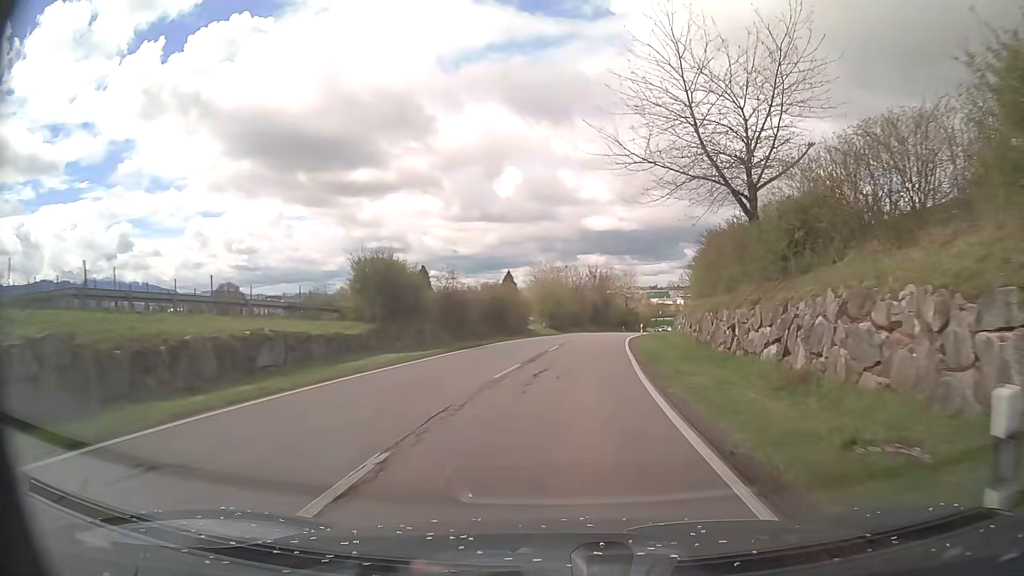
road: residential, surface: asphalt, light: Day
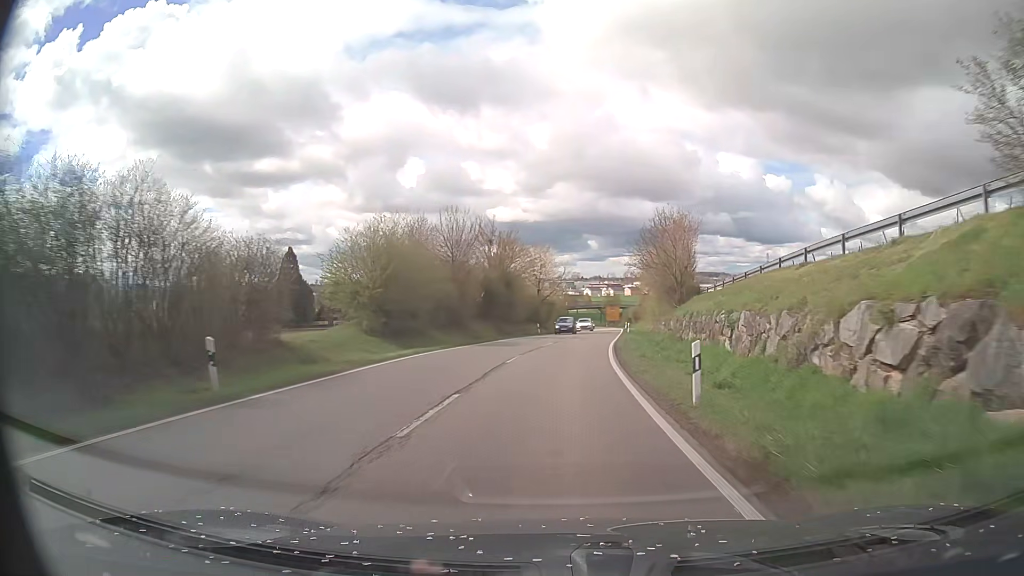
(+2.9, +42.8) m; +8°
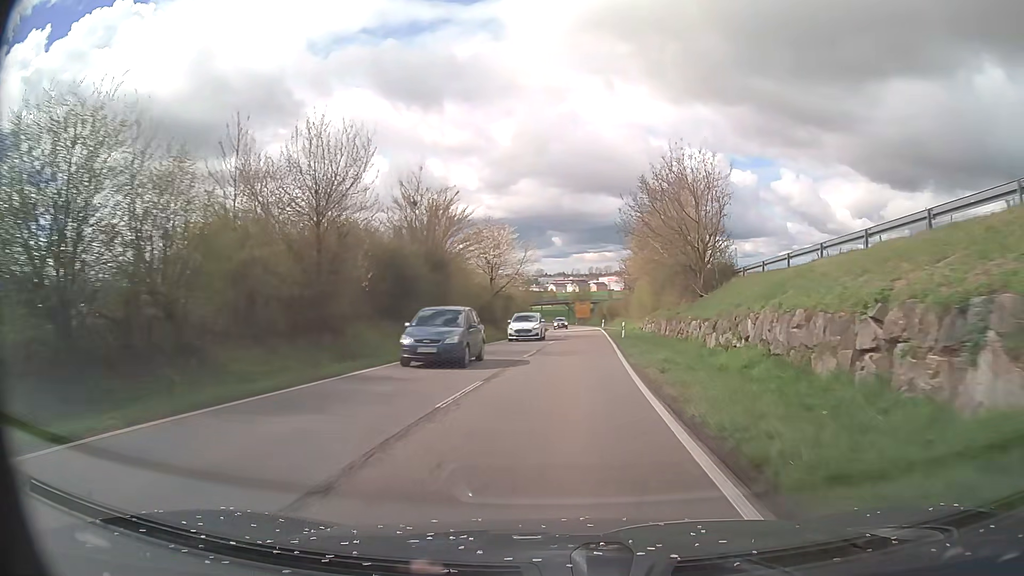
(+0.6, +21.5) m; +3°
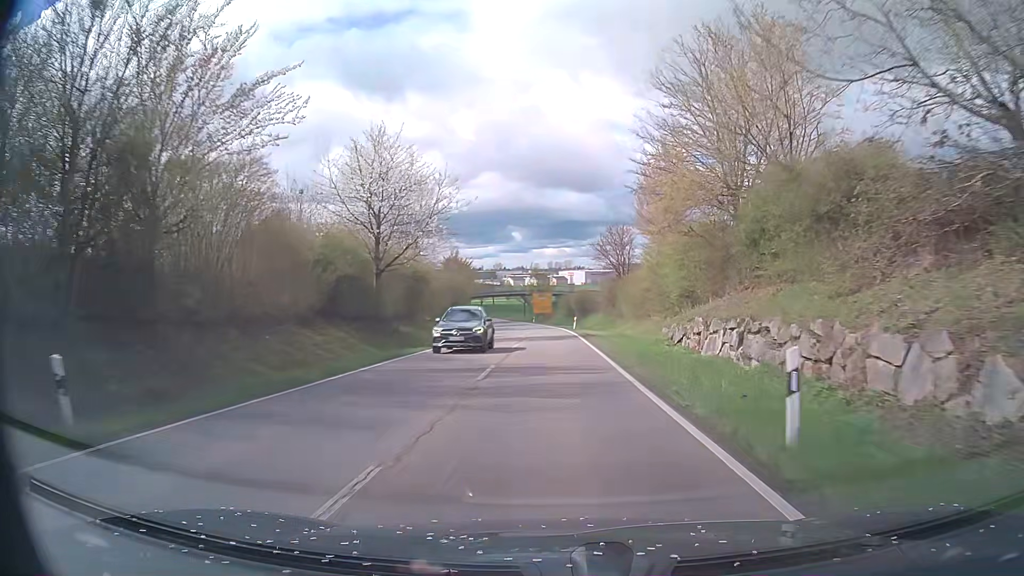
(+1.1, +32.0) m; +3°
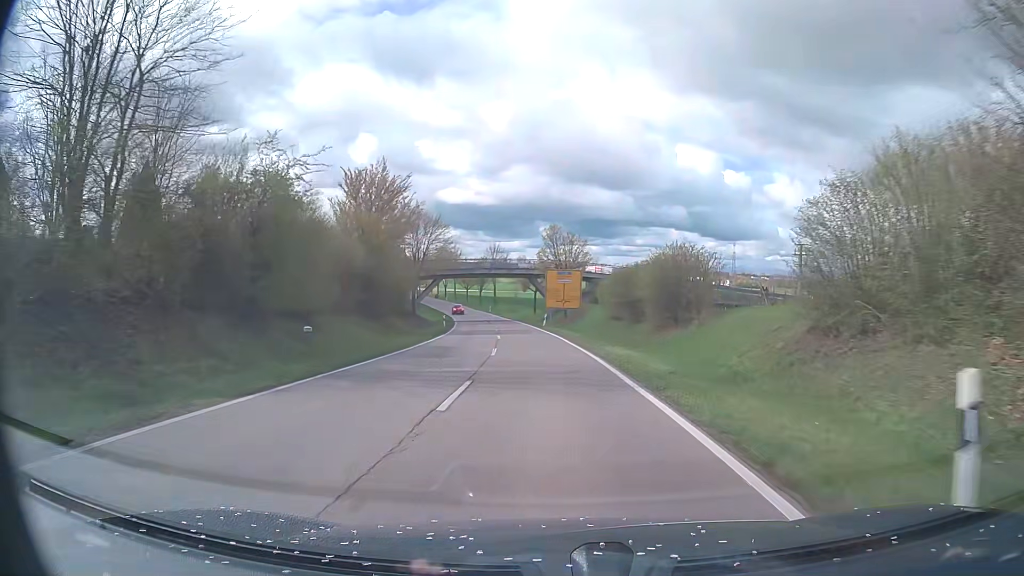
(-0.3, +53.0) m; -2°
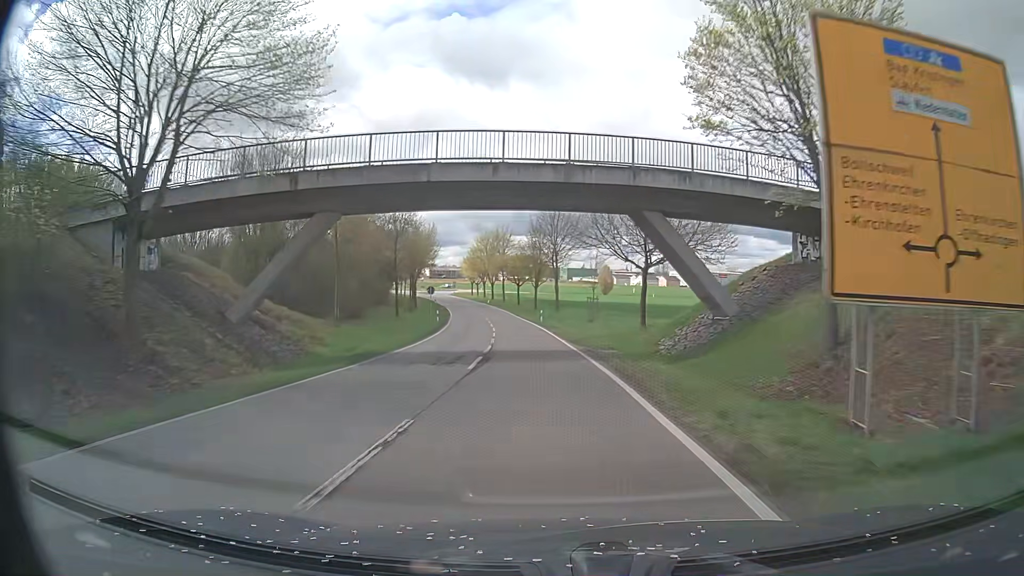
(-2.9, +52.9) m; -7°
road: primary
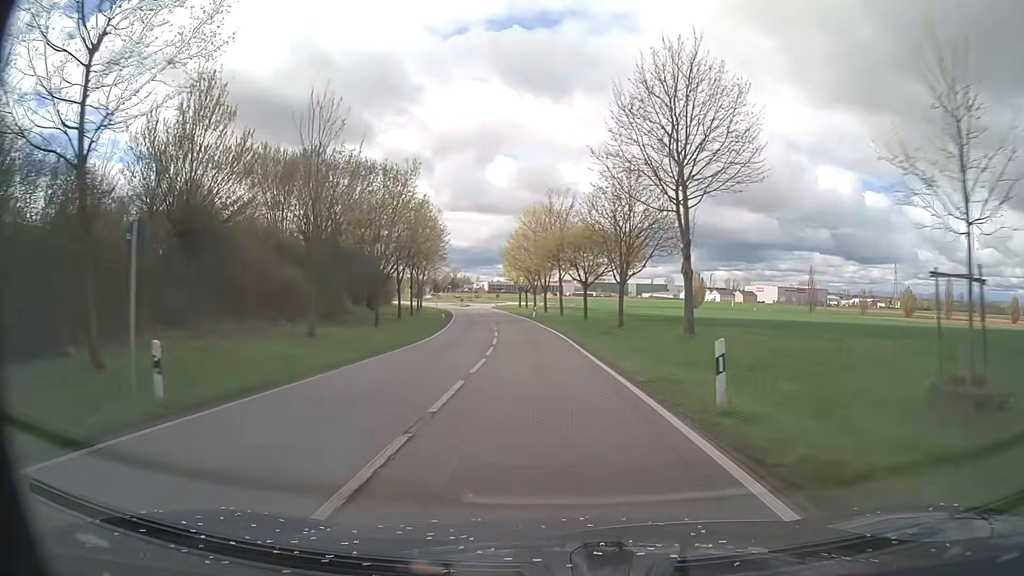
(-2.1, +42.1) m; -6°
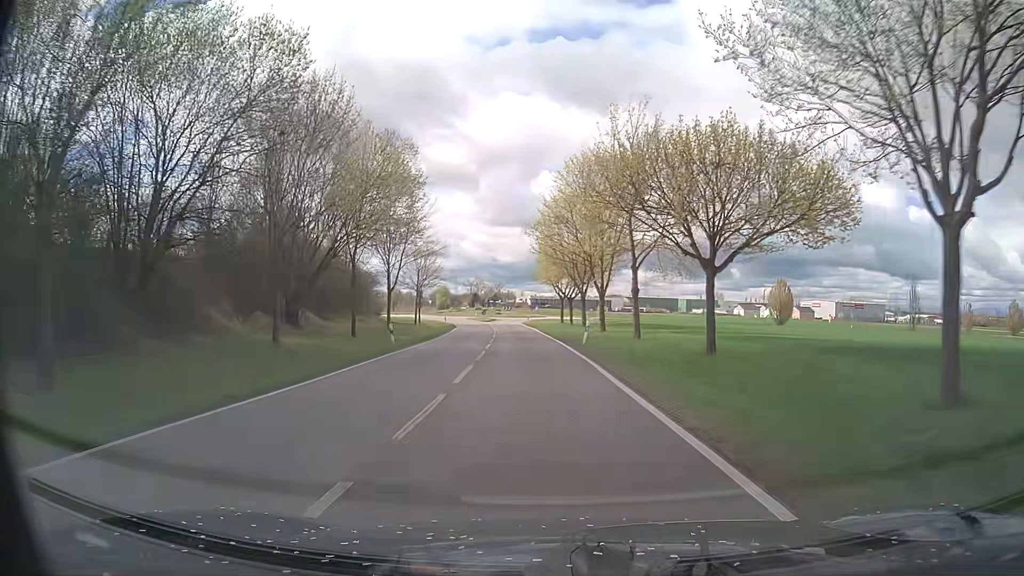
(-1.1, +31.2) m; -4°
